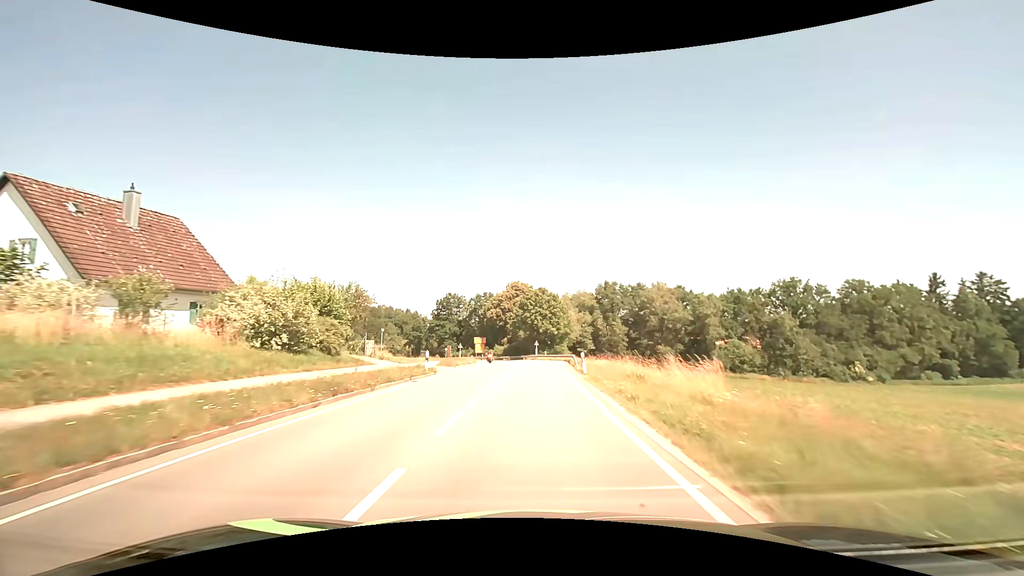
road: secondary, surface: asphalt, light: Day
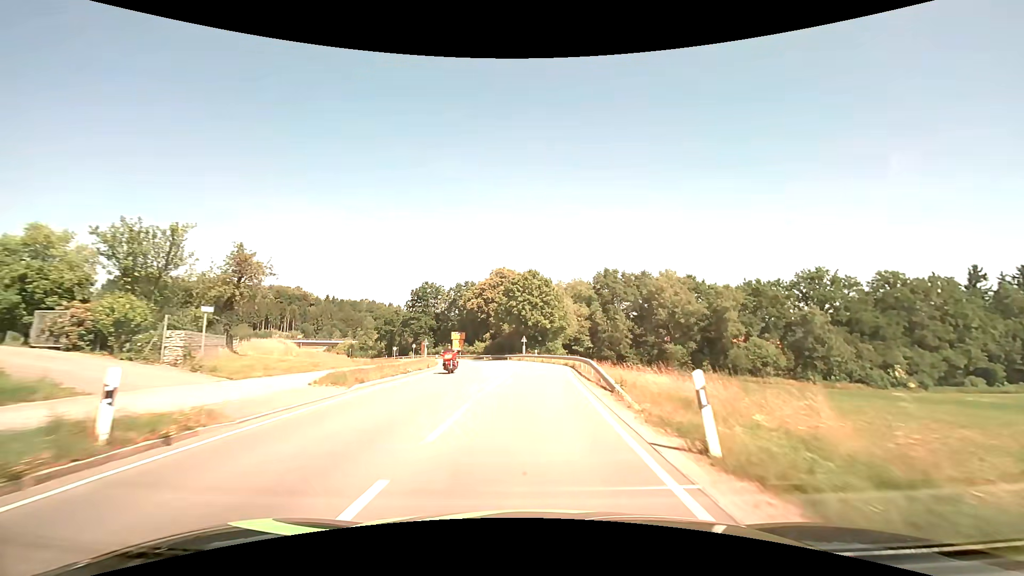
(+0.2, +18.3) m; +1°
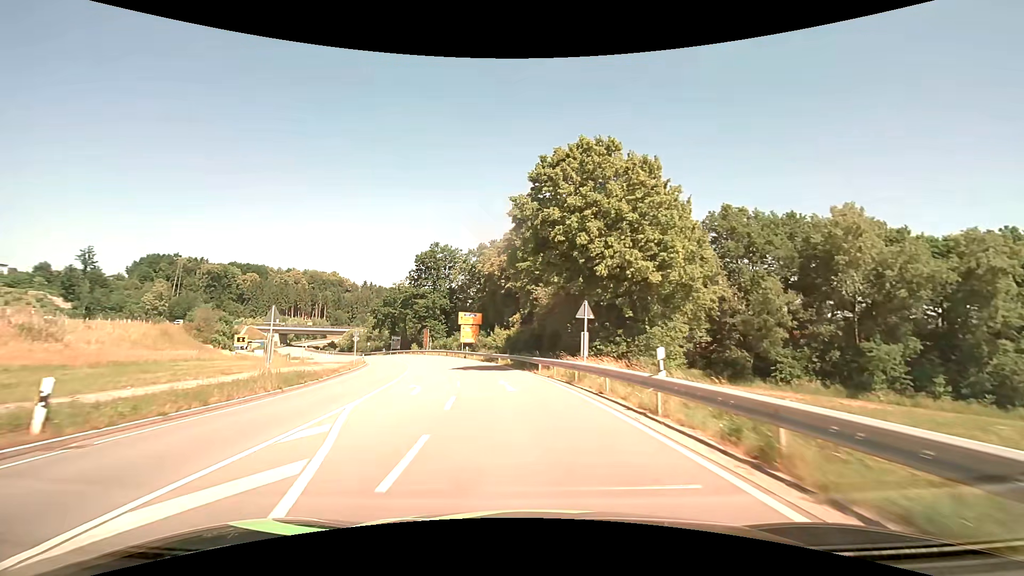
(-0.5, +44.7) m; -5°
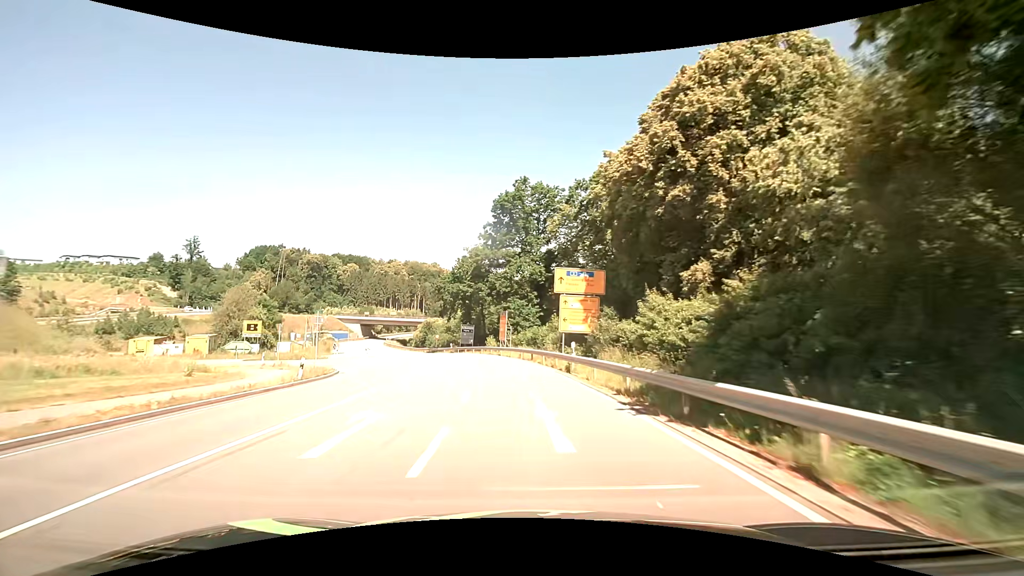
(-4.3, +35.6) m; -13°
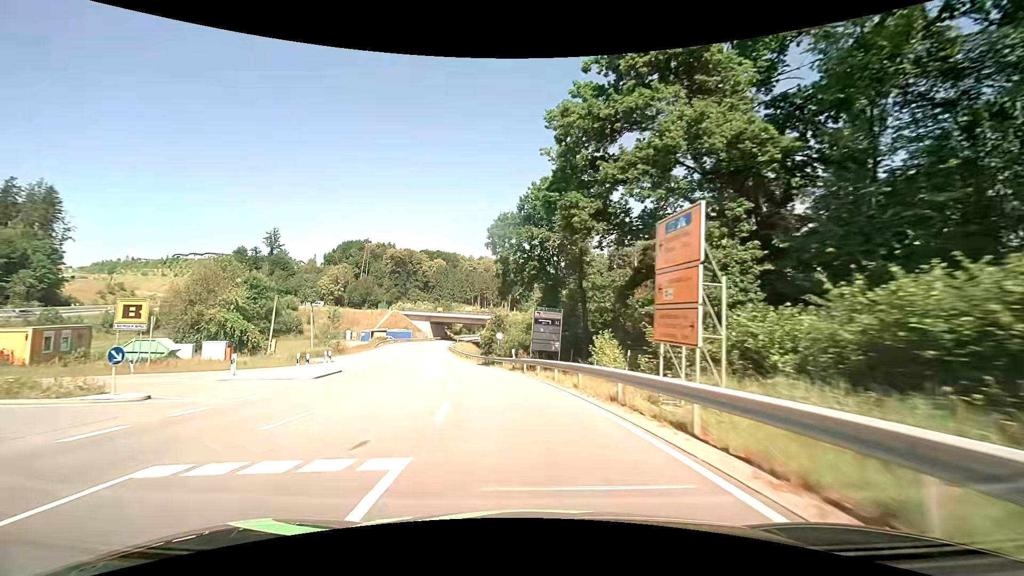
(-3.1, +37.2) m; -10°
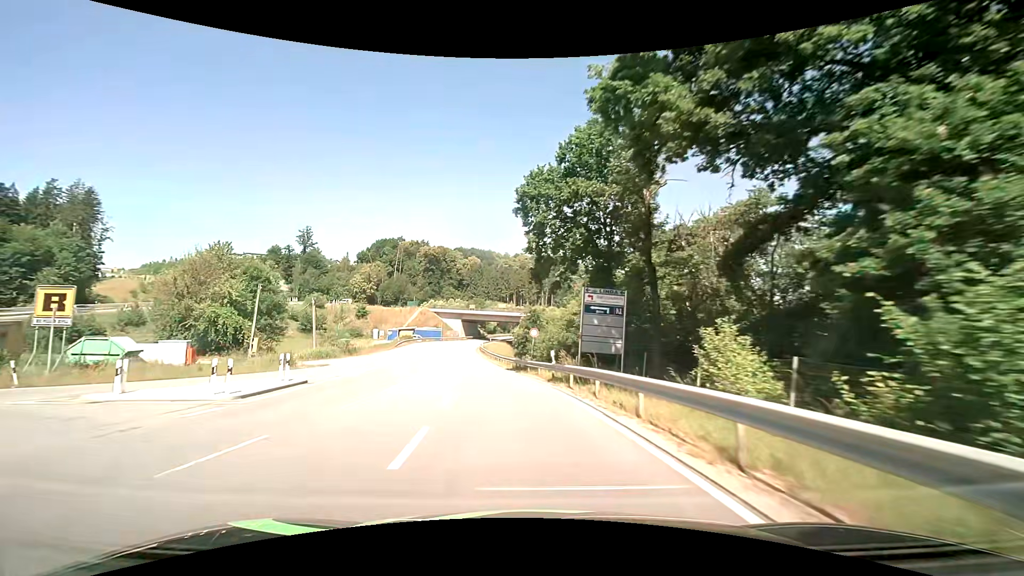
(-0.4, +9.7) m; -4°
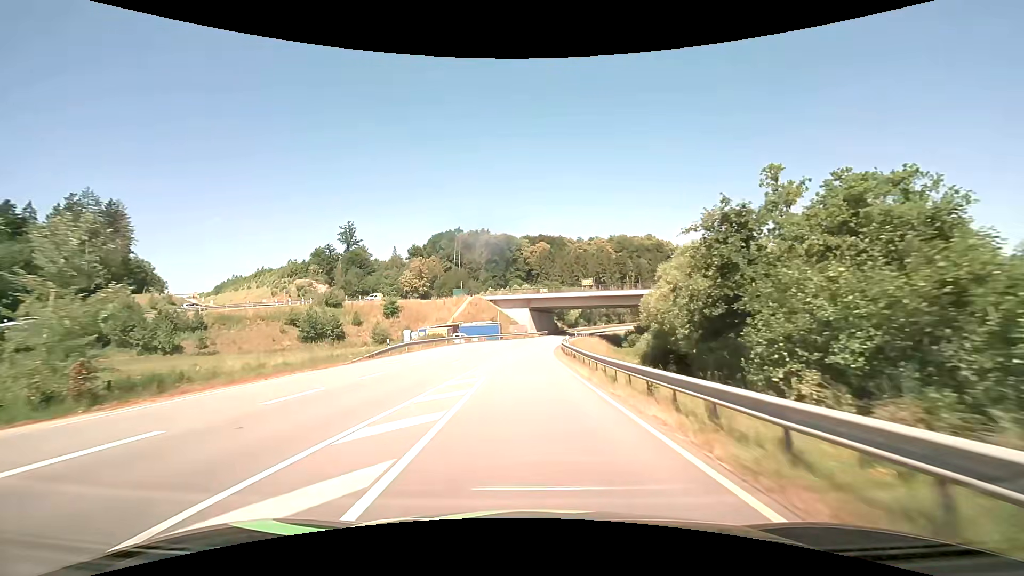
(-4.5, +39.9) m; -9°
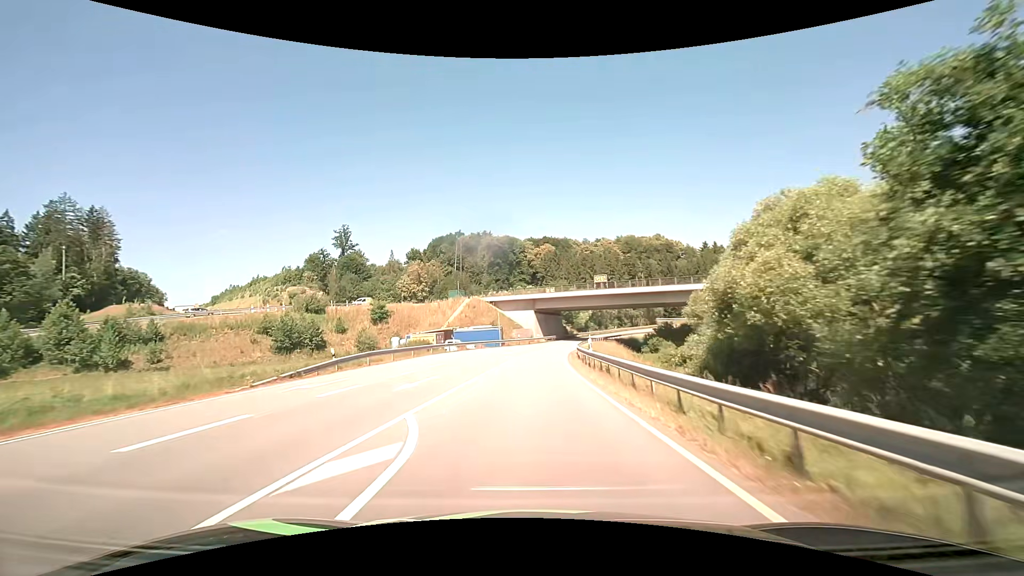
(-0.1, +10.3) m; -1°
(0, +10) (0, +20) (+1, +30) (+1, +40) (+2, +50) (+4, +60) (+6, +70) (+9, +79) (+12, +89) (+17, +98) m
